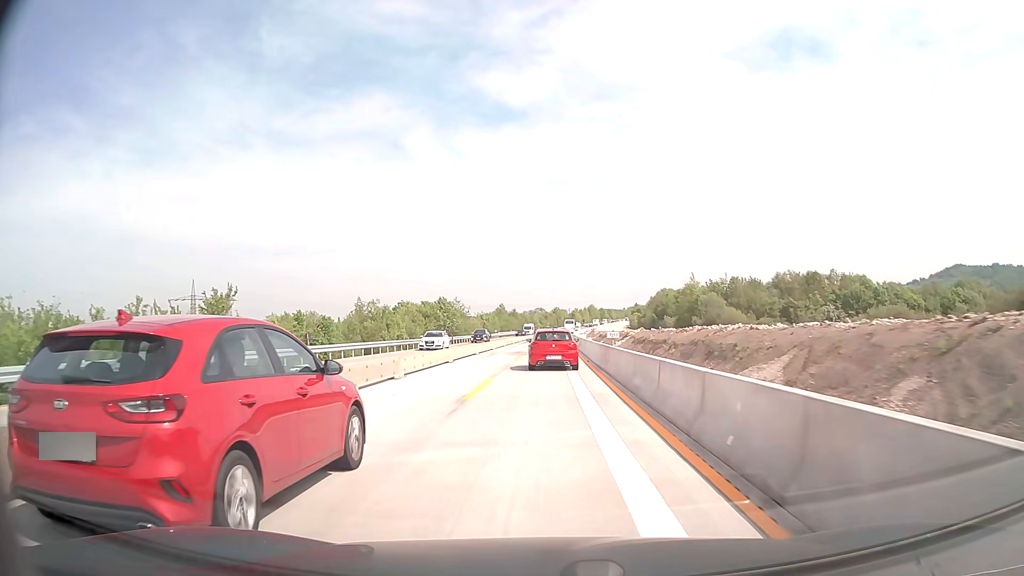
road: motorway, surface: concrete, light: Day
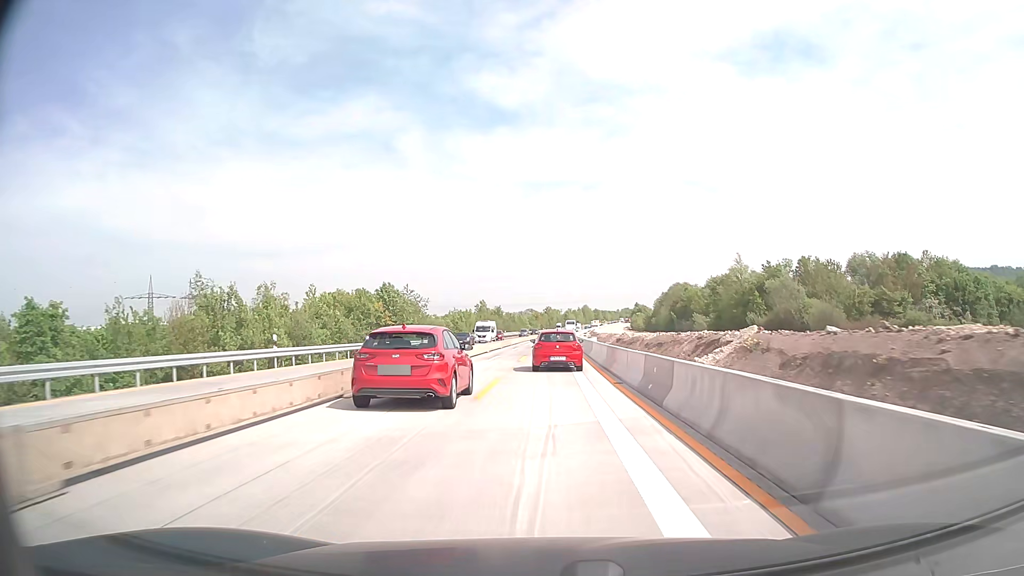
(+0.1, +35.5) m; +1°
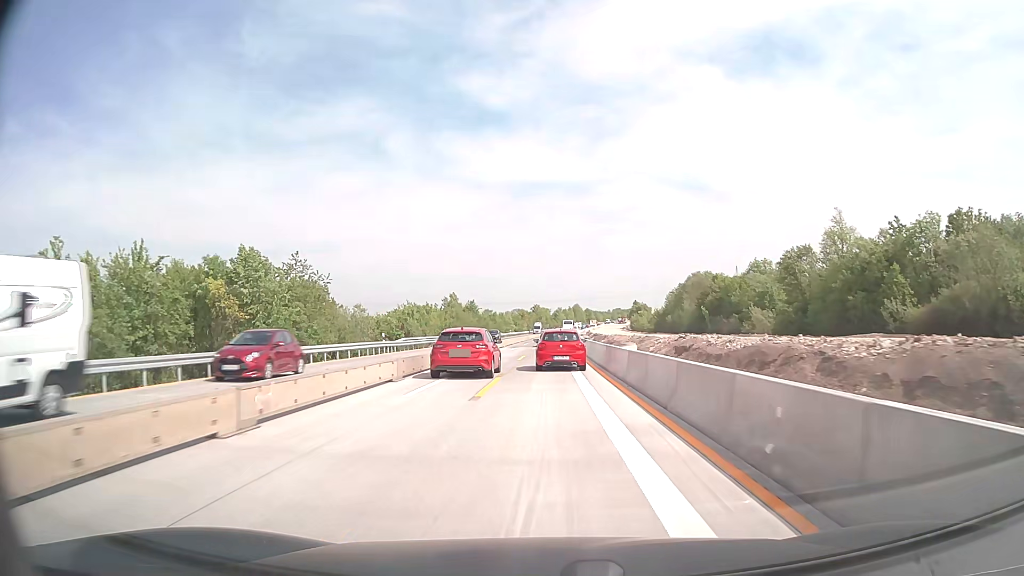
(+0.3, +35.6) m; +1°
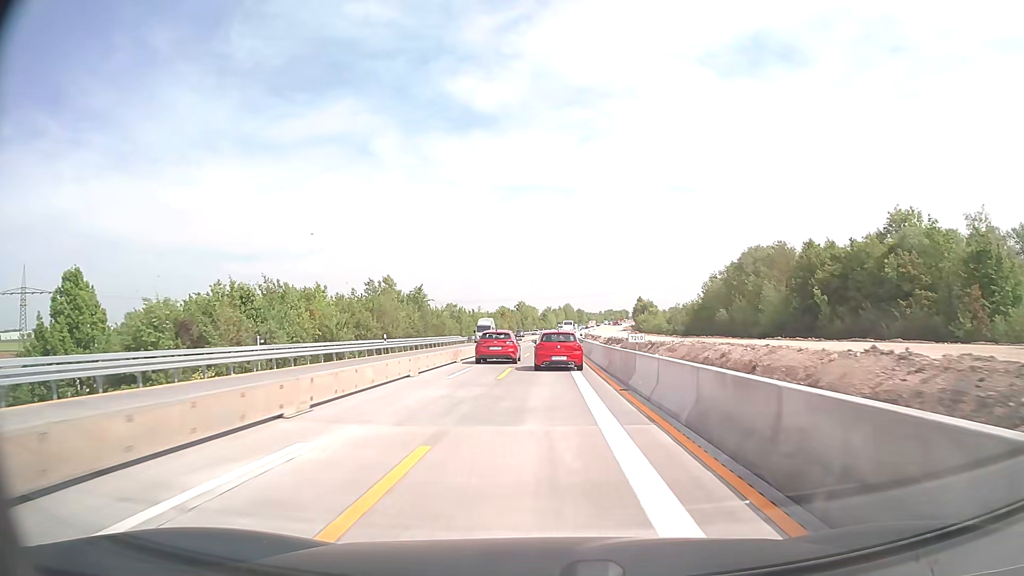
(+0.6, +47.7) m; +1°
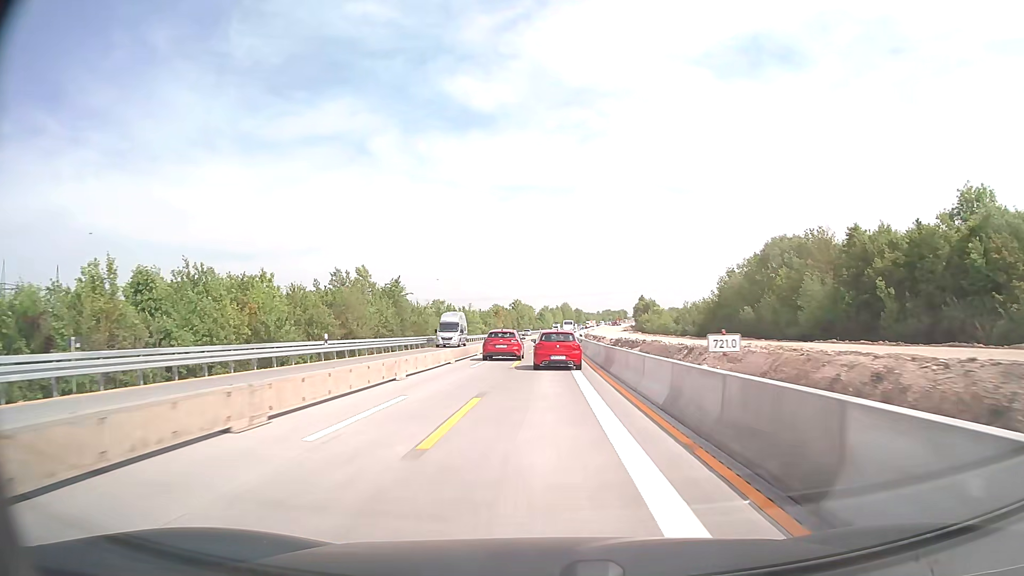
(0.0, +11.9) m; 0°
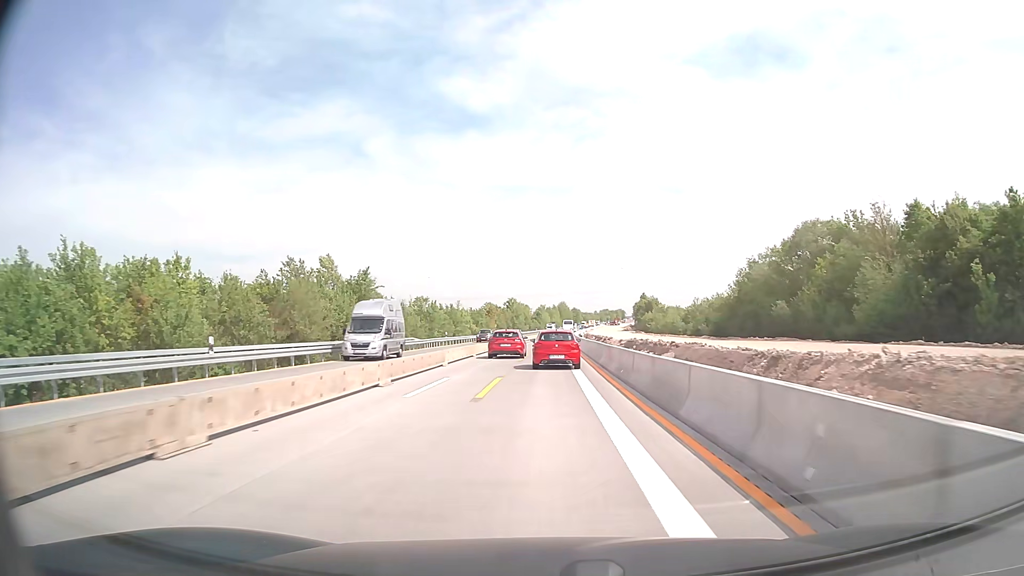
(0.0, +12.0) m; 0°
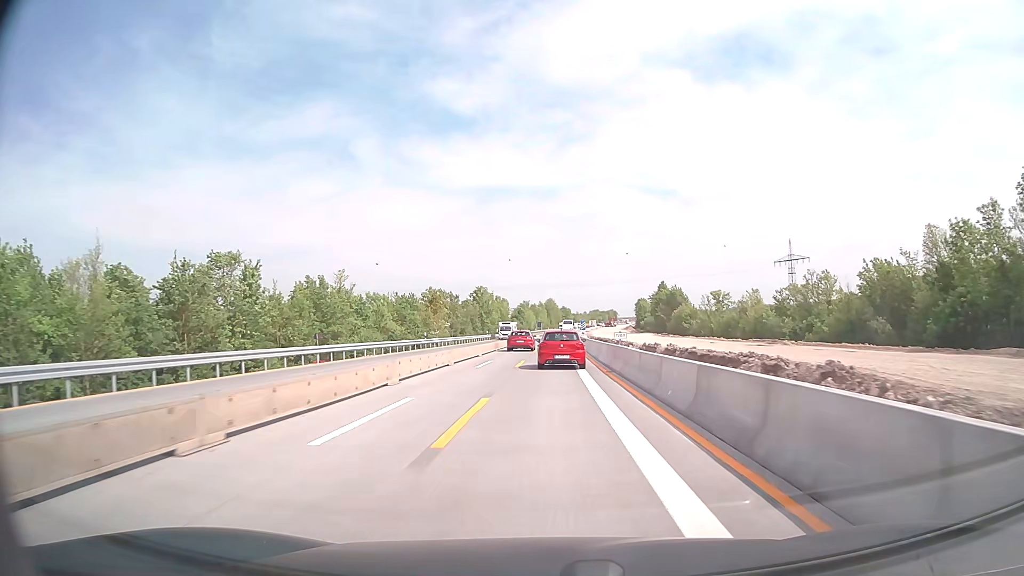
(+0.7, +59.7) m; +1°
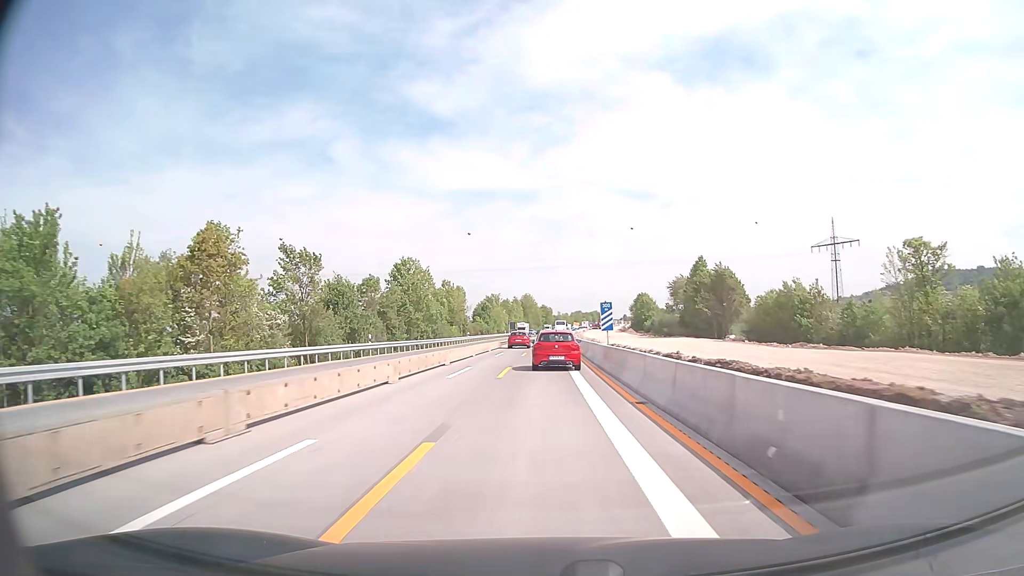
(+1.1, +59.0) m; +2°
(0, +10) (0, +20) (0, +30) (0, +40) (0, +50) (0, +60) (0, +70) (+1, +80) (+1, +90) (+1, +100) m
